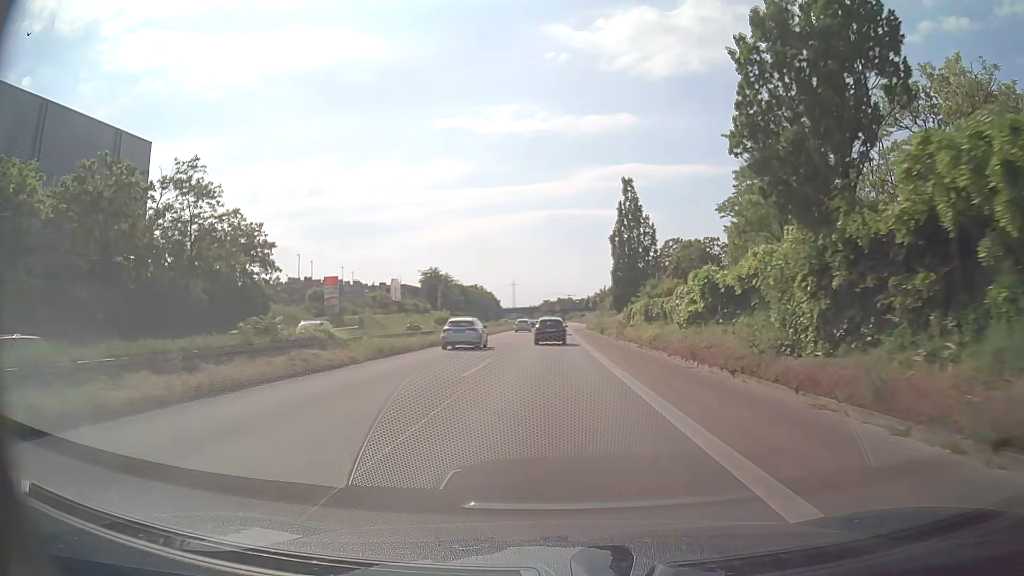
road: trunk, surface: asphalt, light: Day
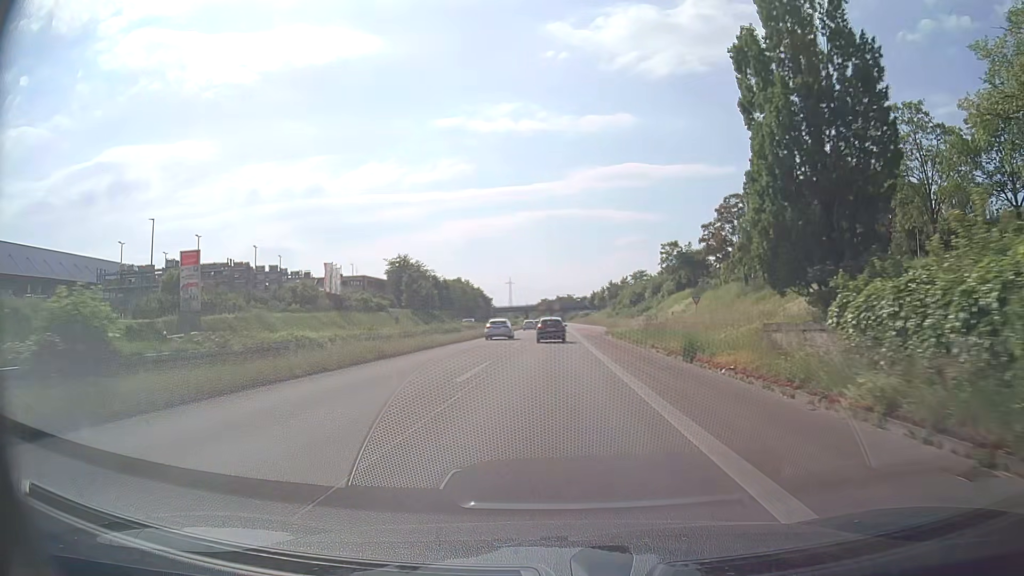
(-0.1, +37.5) m; 0°
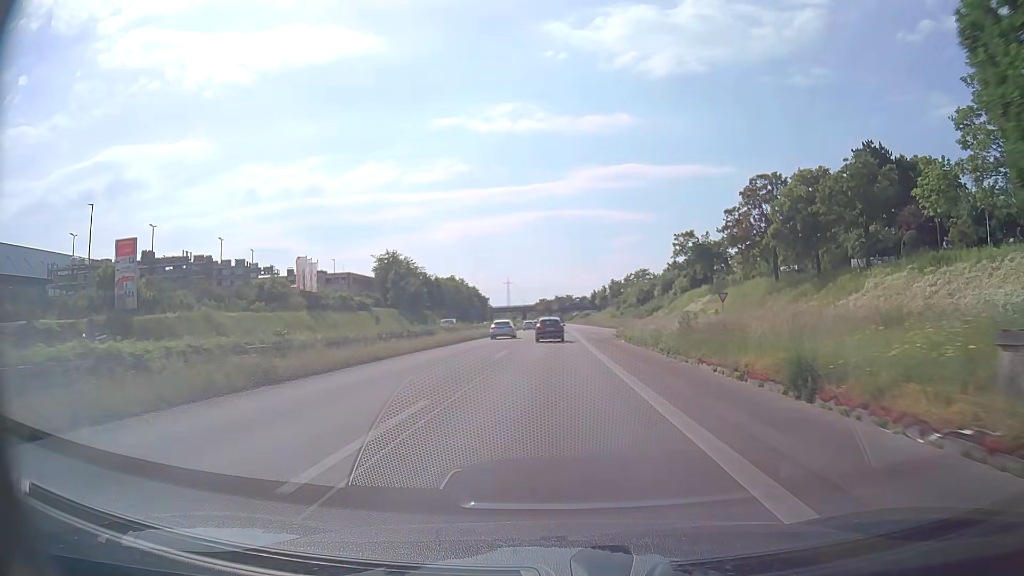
(0.0, +9.6) m; 0°
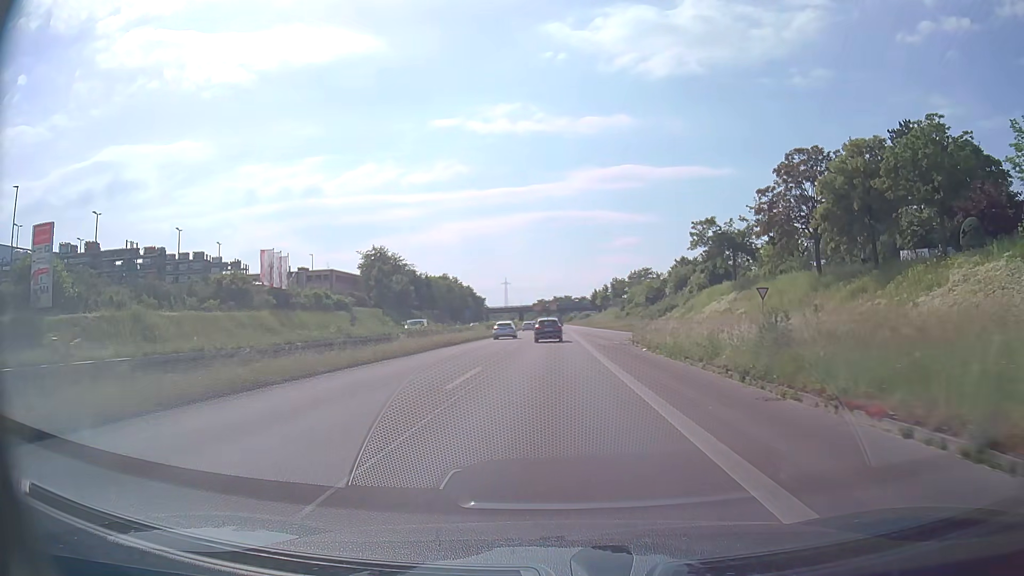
(0.0, +9.8) m; 0°
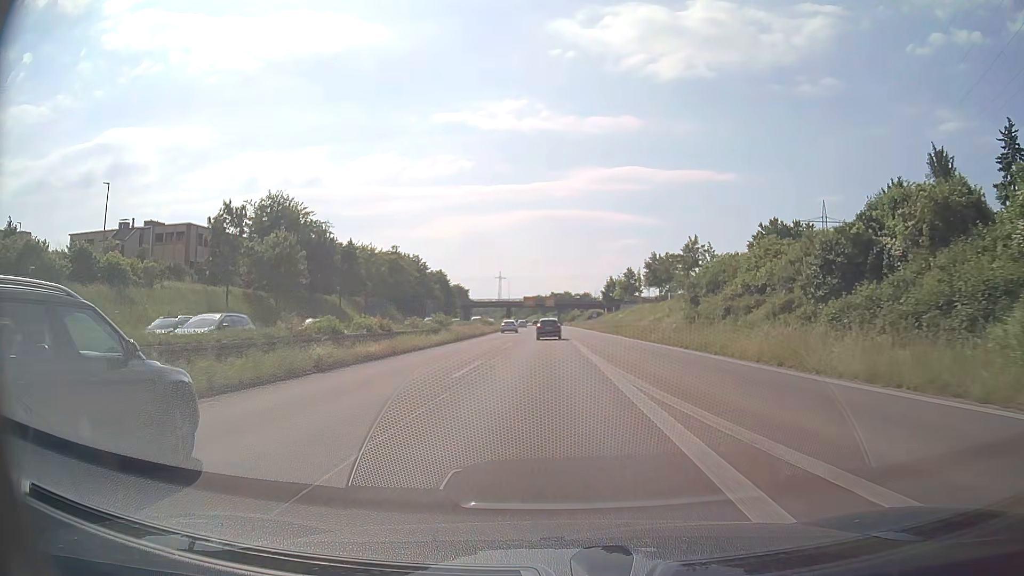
(+0.3, +51.7) m; 0°
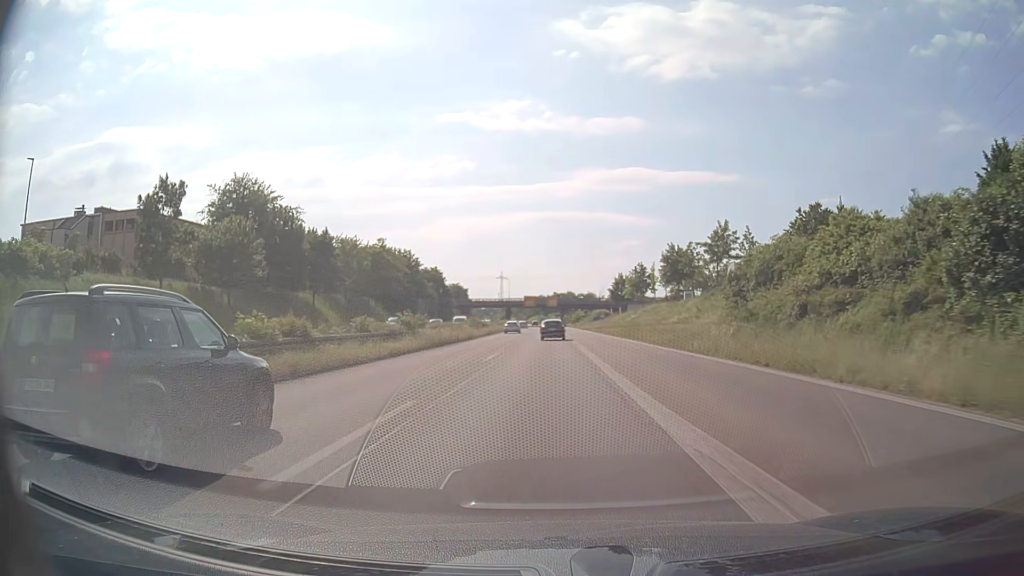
(0.0, +11.0) m; 0°
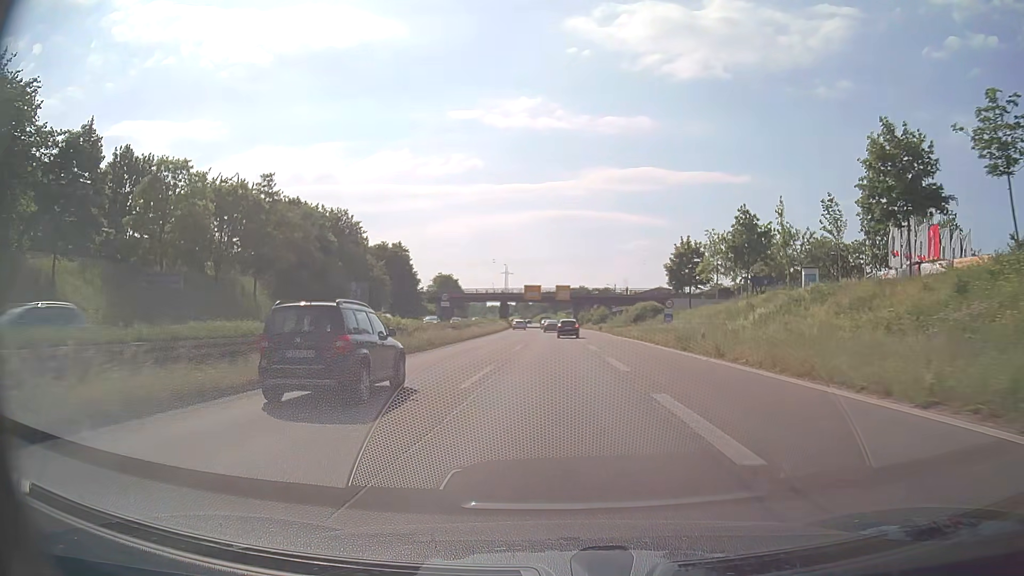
(-0.5, +46.0) m; -1°
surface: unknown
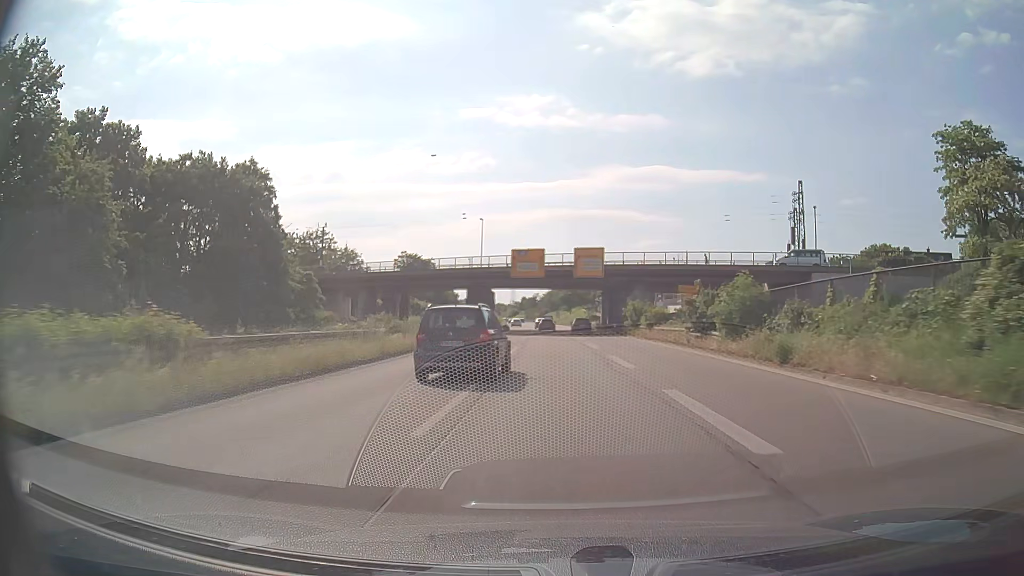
(-0.4, +59.8) m; -1°
(0, +10) (0, +20) (0, +30) (0, +40) (0, +50) (-1, +60) (-1, +70) (-1, +80) (-1, +90) (-1, +100) m
